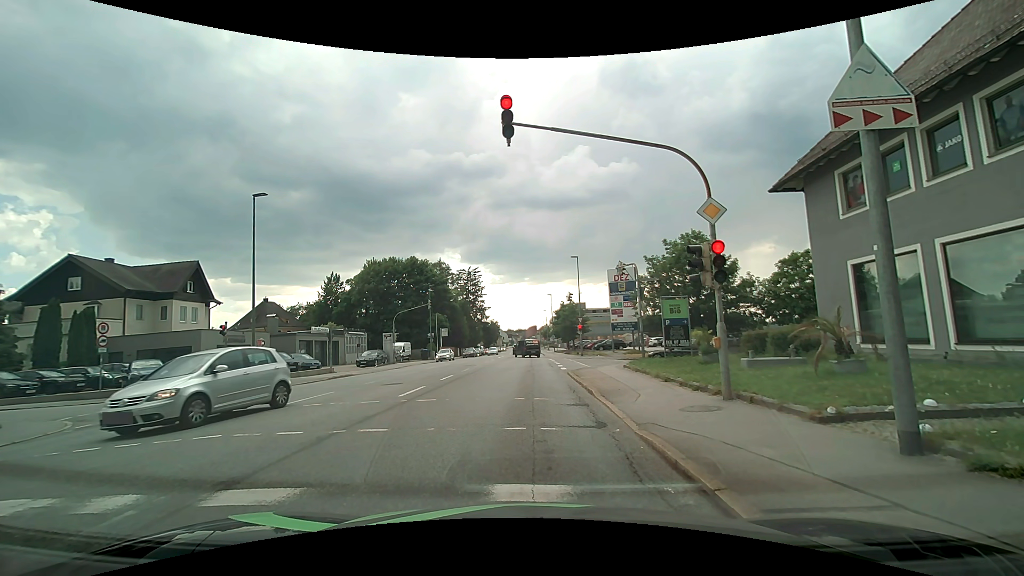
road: tertiary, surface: asphalt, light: Day
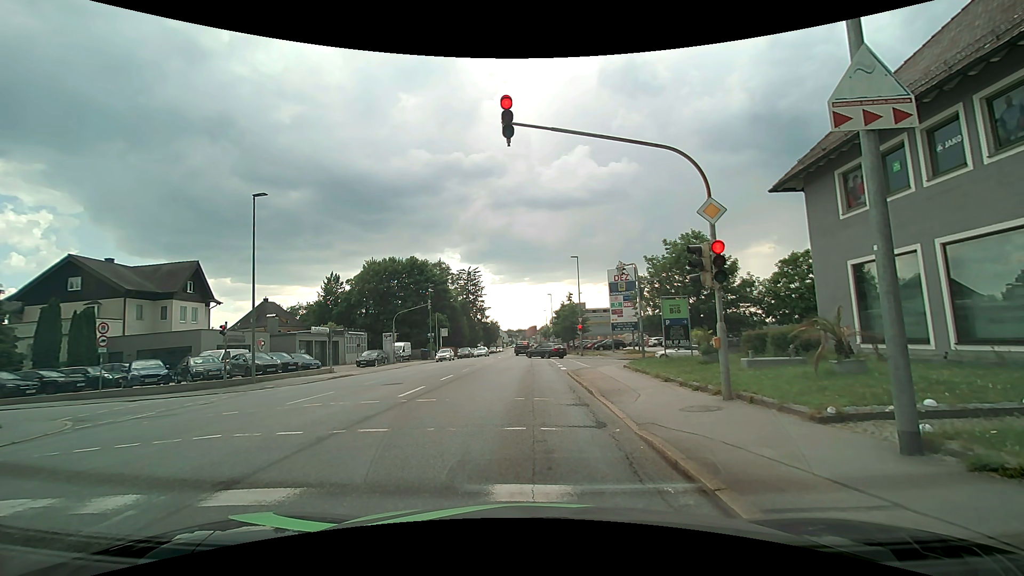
(0.0, 0.0) m; 0°
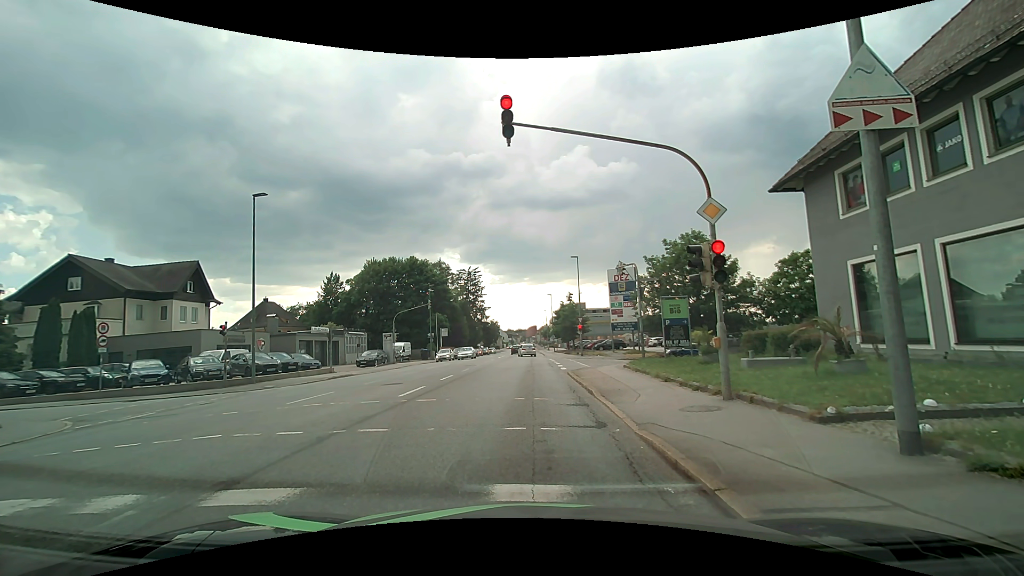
(0.0, 0.0) m; 0°
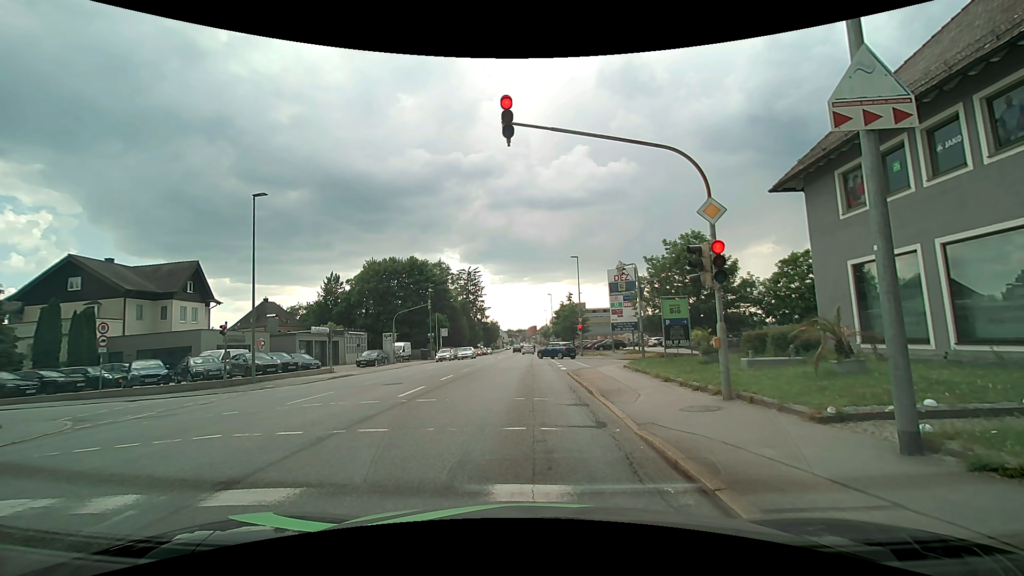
(0.0, 0.0) m; 0°
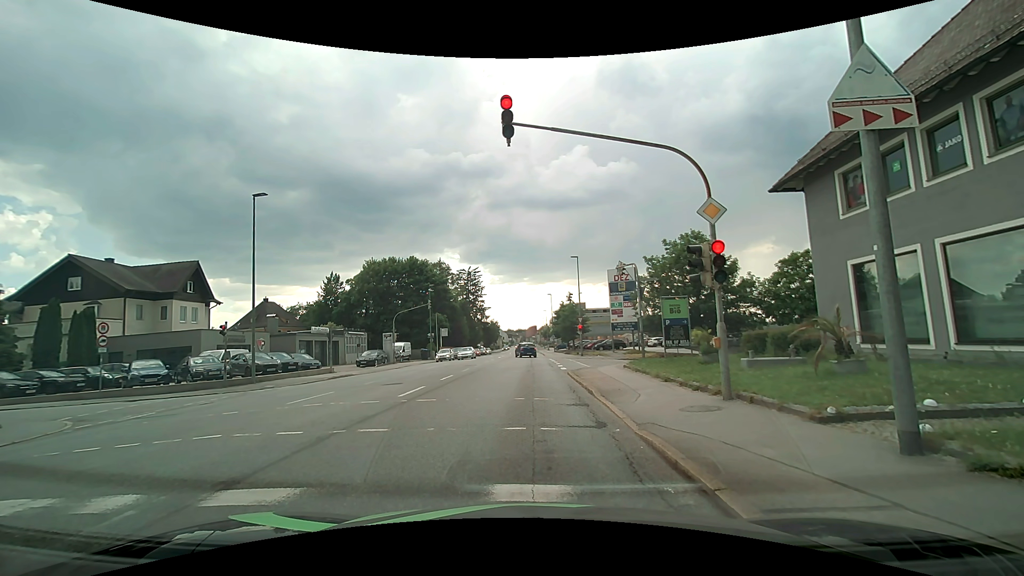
(0.0, 0.0) m; 0°
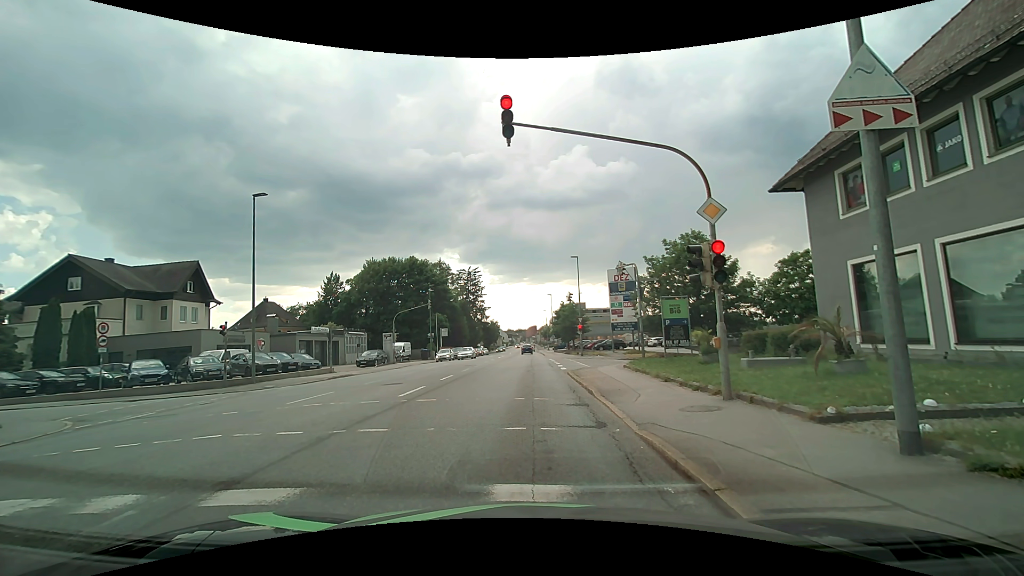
(0.0, 0.0) m; 0°
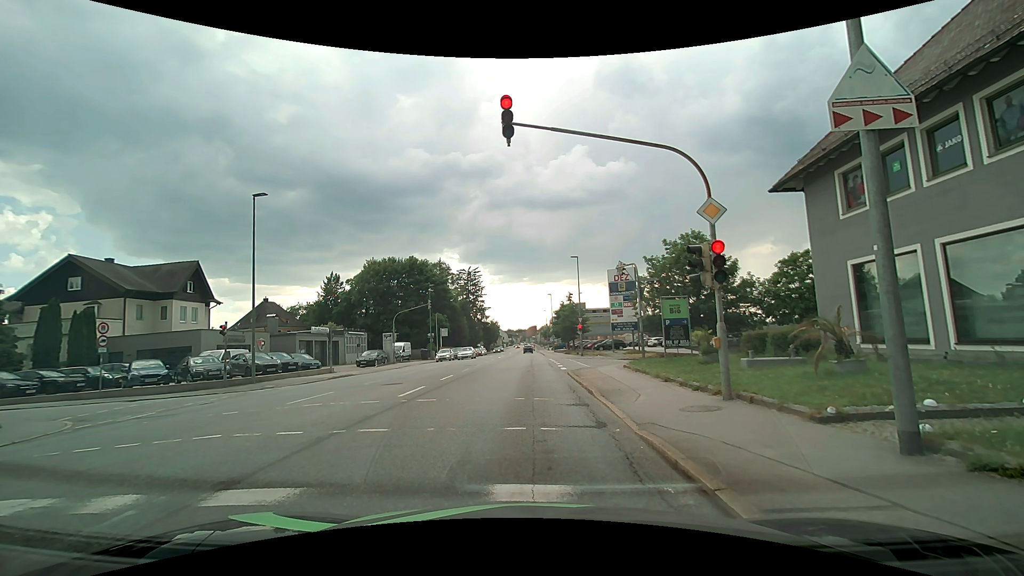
(0.0, 0.0) m; 0°
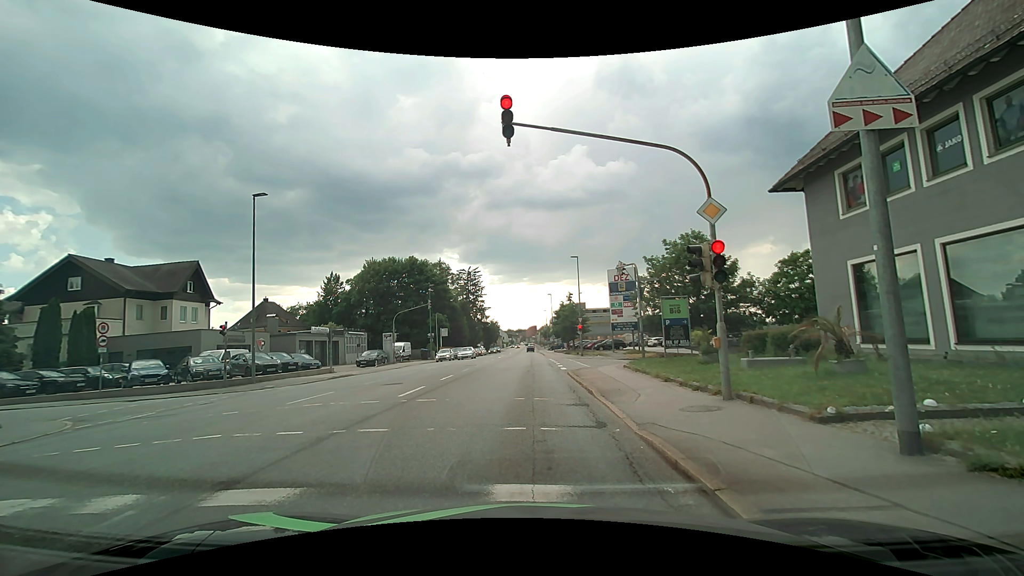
(0.0, 0.0) m; 0°
(0, +10) (-1, +20) (-1, +30) (-1, +40) (-1, +50) (-1, +60) (-2, +70) (-2, +80) (-2, +90) (-3, +100) m
